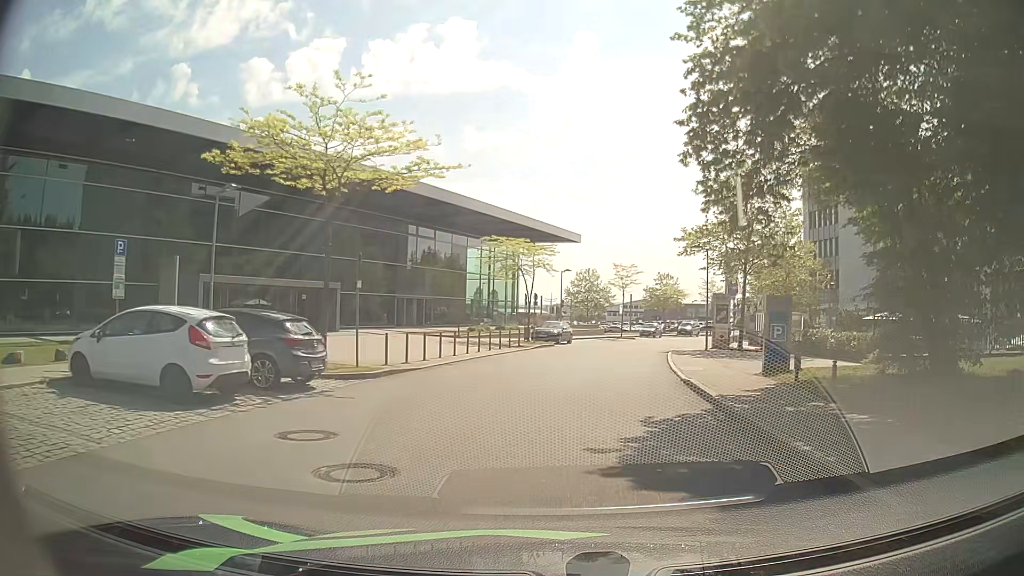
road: residential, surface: asphalt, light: Day
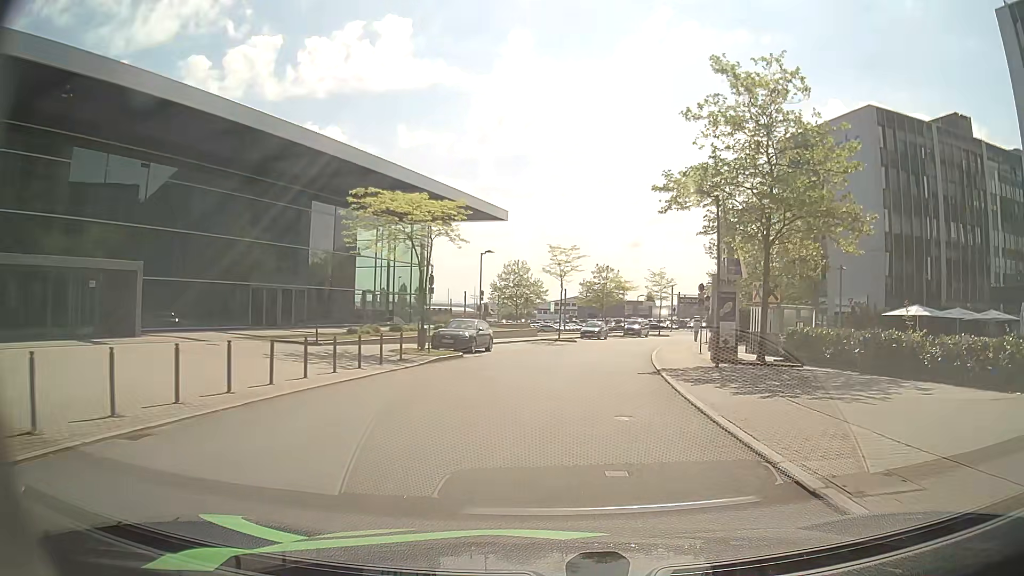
(+0.9, +13.9) m; +6°
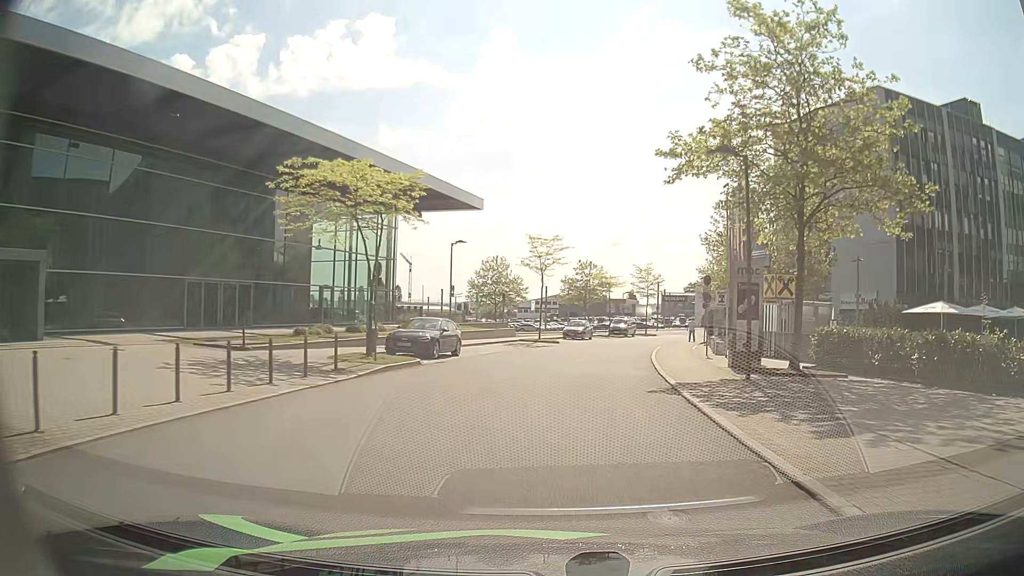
(+0.1, +4.9) m; +3°
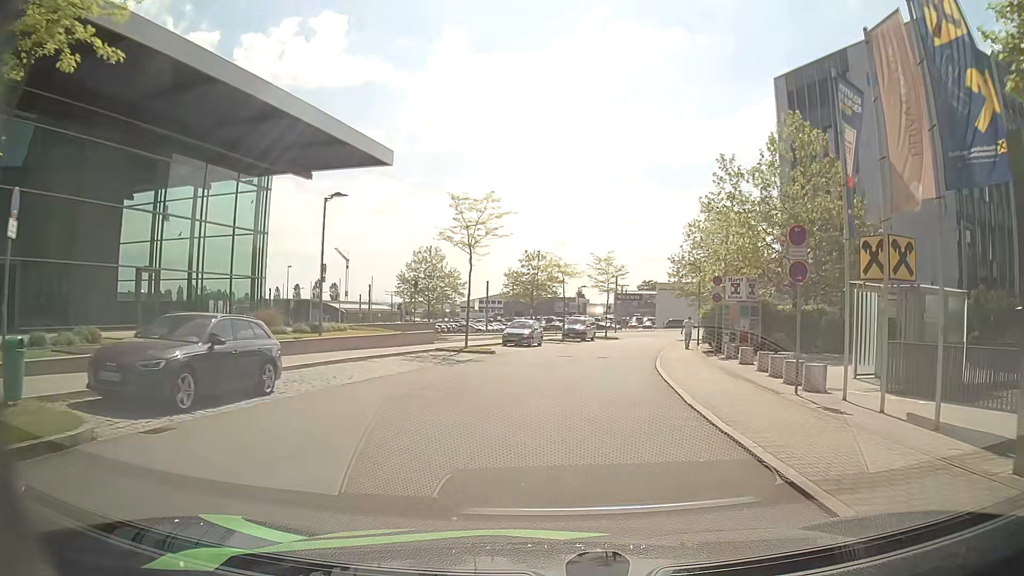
(+0.4, +14.3) m; +4°
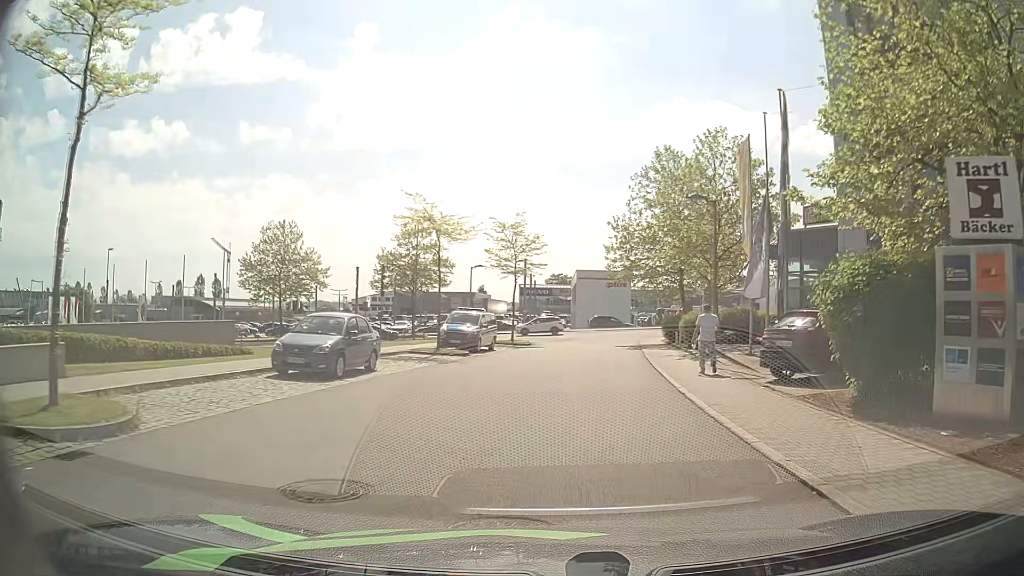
(+1.5, +22.6) m; +9°
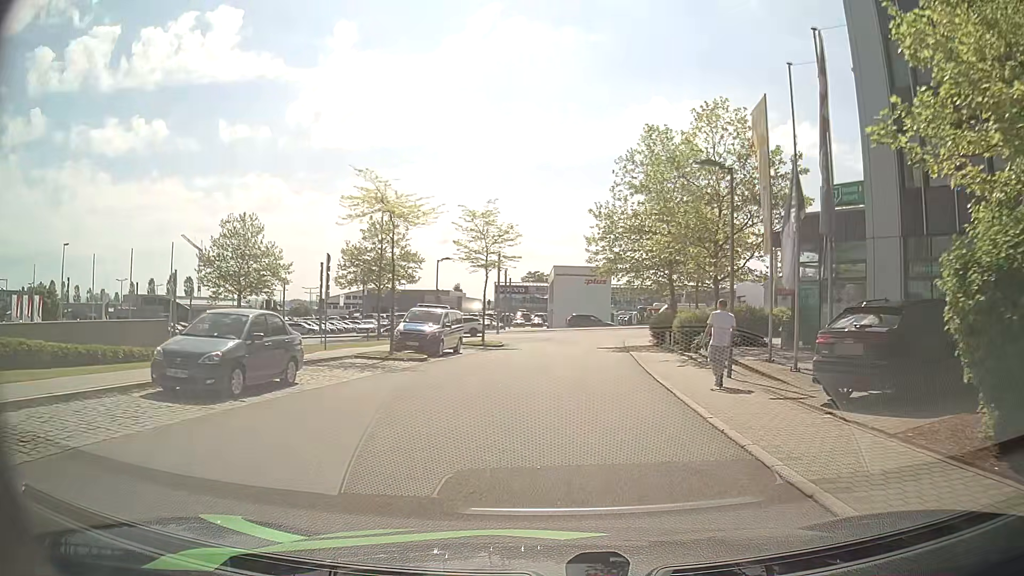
(0.0, +4.4) m; +1°
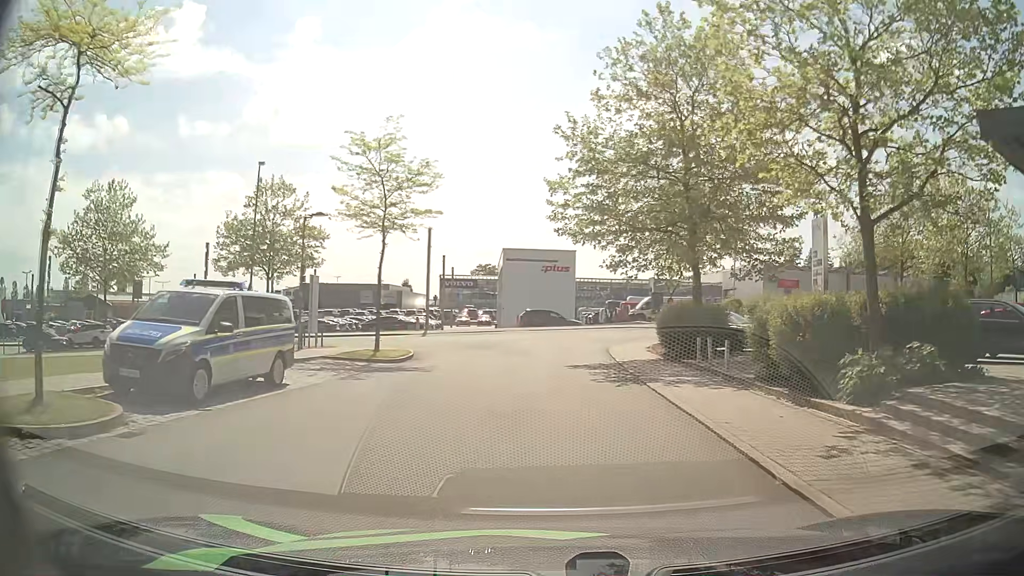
(+0.4, +16.3) m; +4°
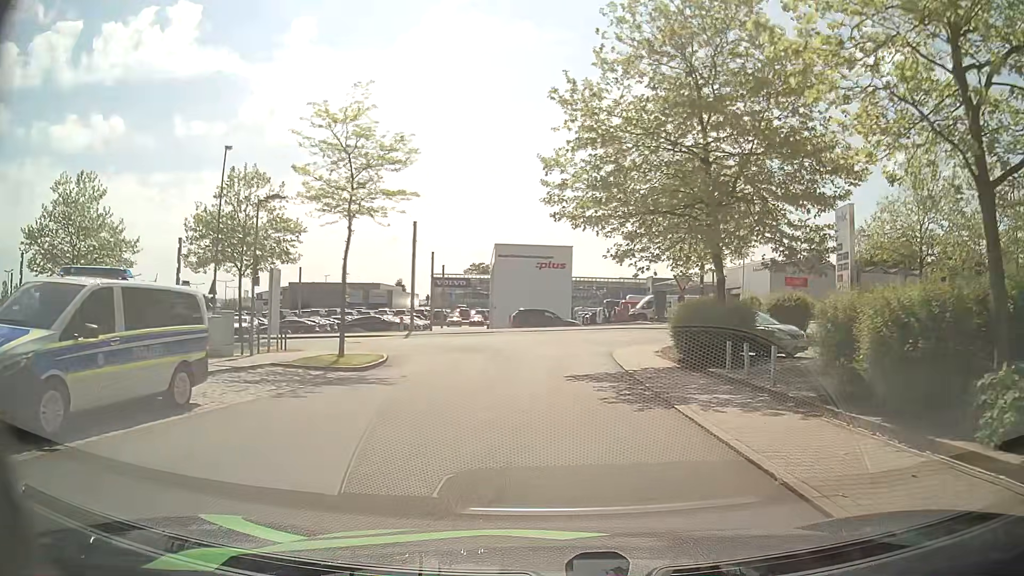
(0.0, +3.7) m; 0°
(0, +10) (0, +20) (+1, +30) (-4, +38) (-14, +38) (-24, +37) (-34, +36) (-44, +36) (-54, +37) (-64, +36) m
